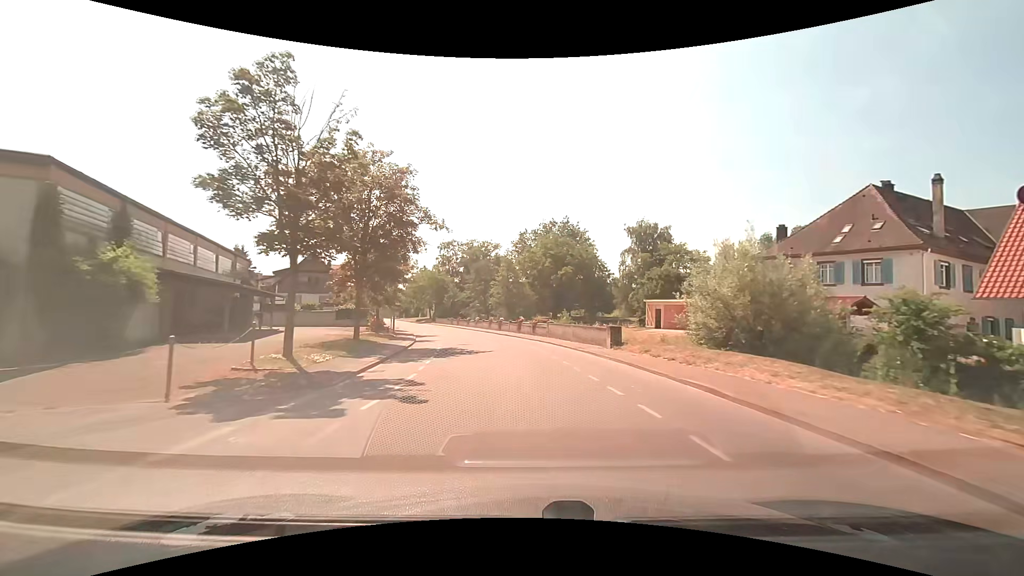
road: tertiary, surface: asphalt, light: Day
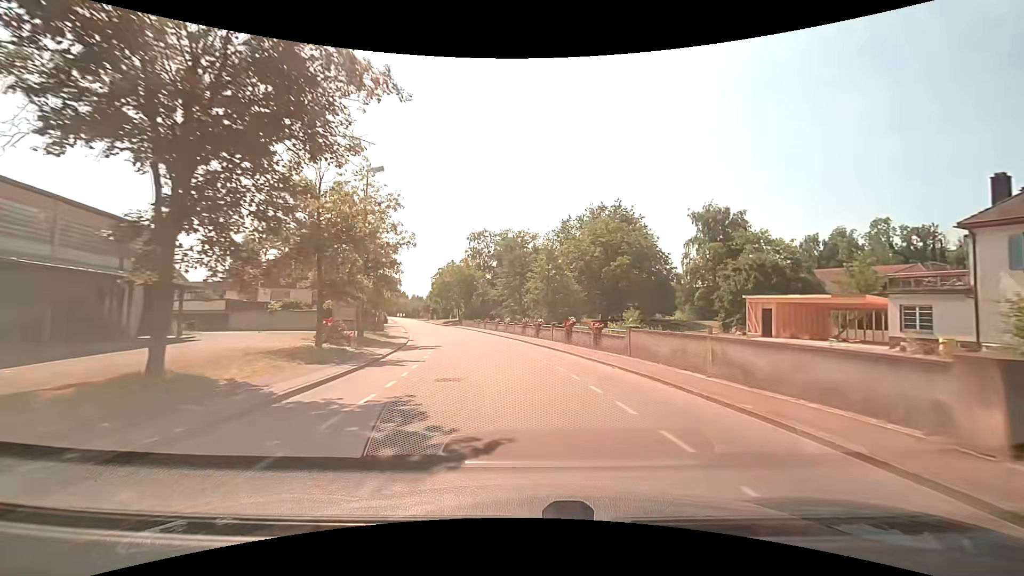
(-0.5, +15.7) m; -4°
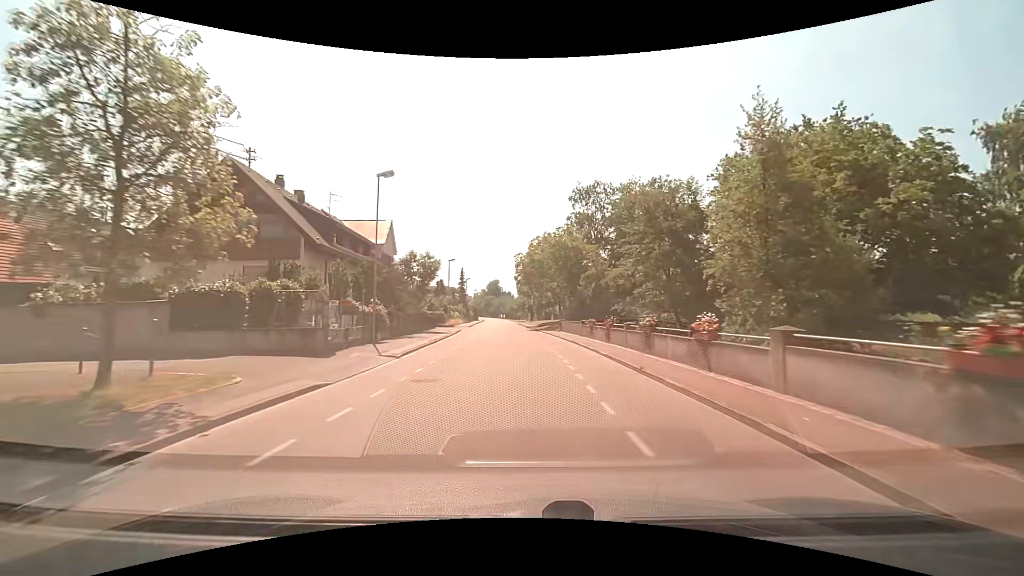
(-3.0, +32.1) m; -14°
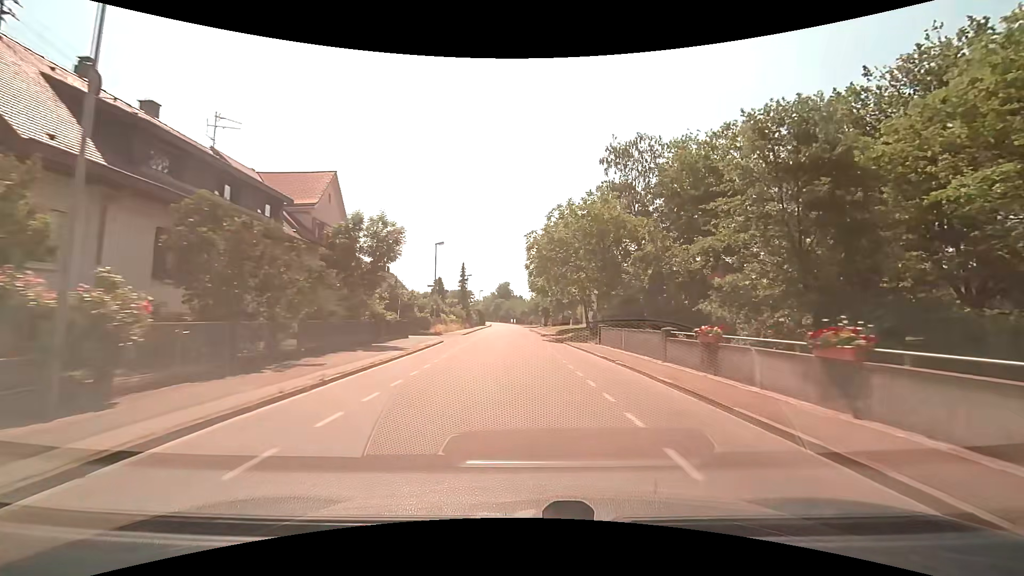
(-0.2, +16.7) m; -1°
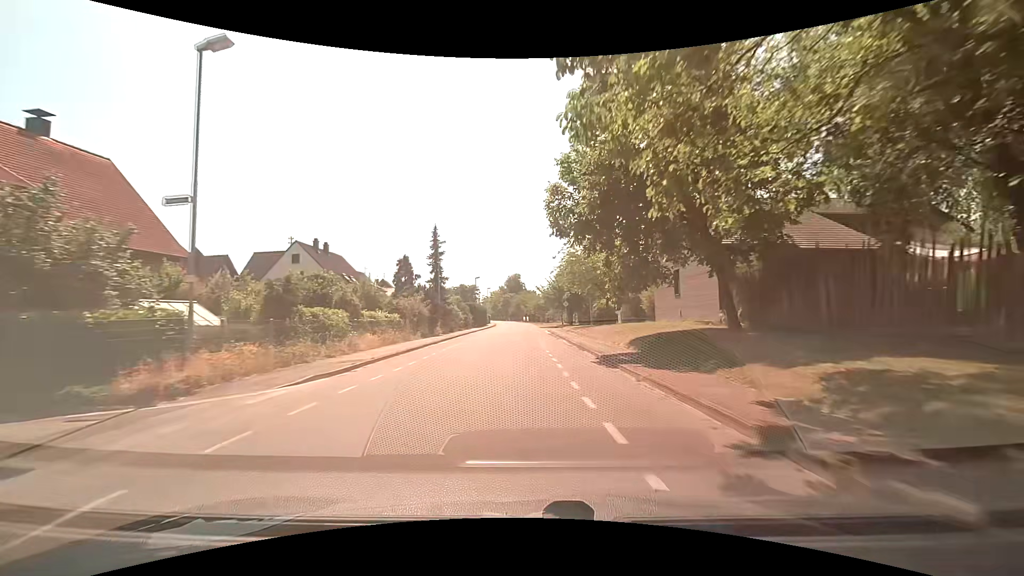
(-0.4, +33.5) m; -2°
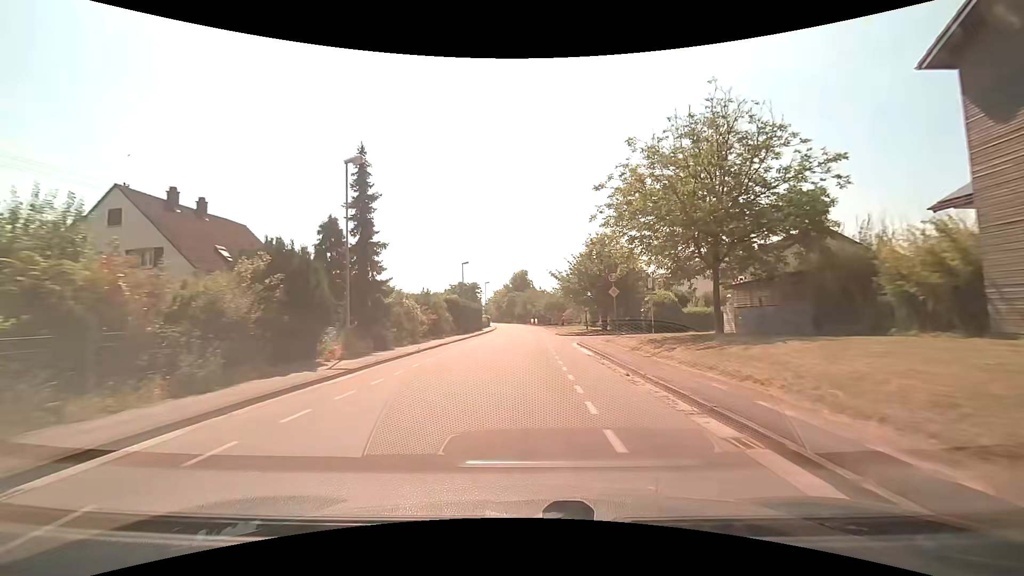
(-0.3, +24.5) m; -1°
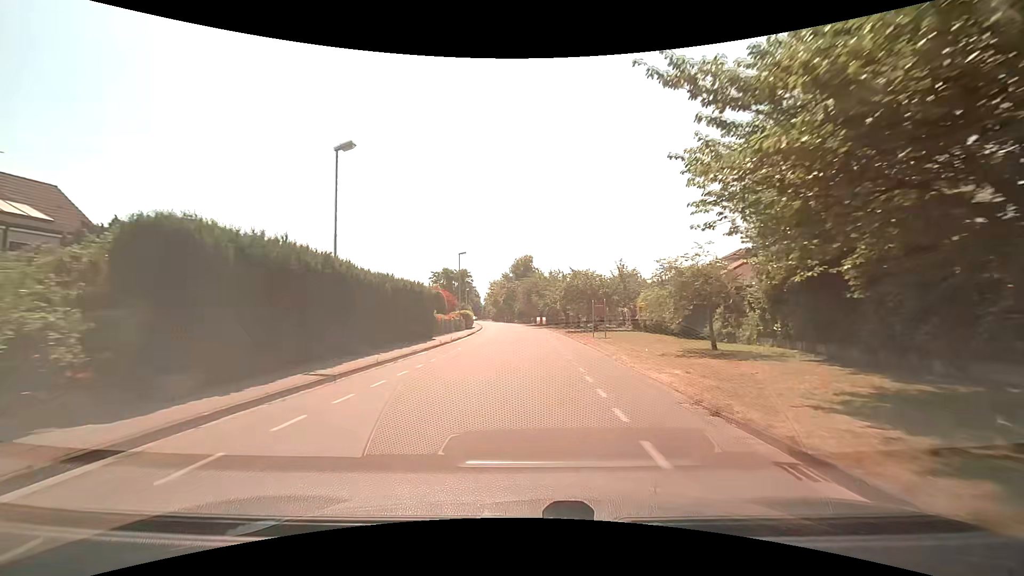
(+0.1, +38.9) m; 0°
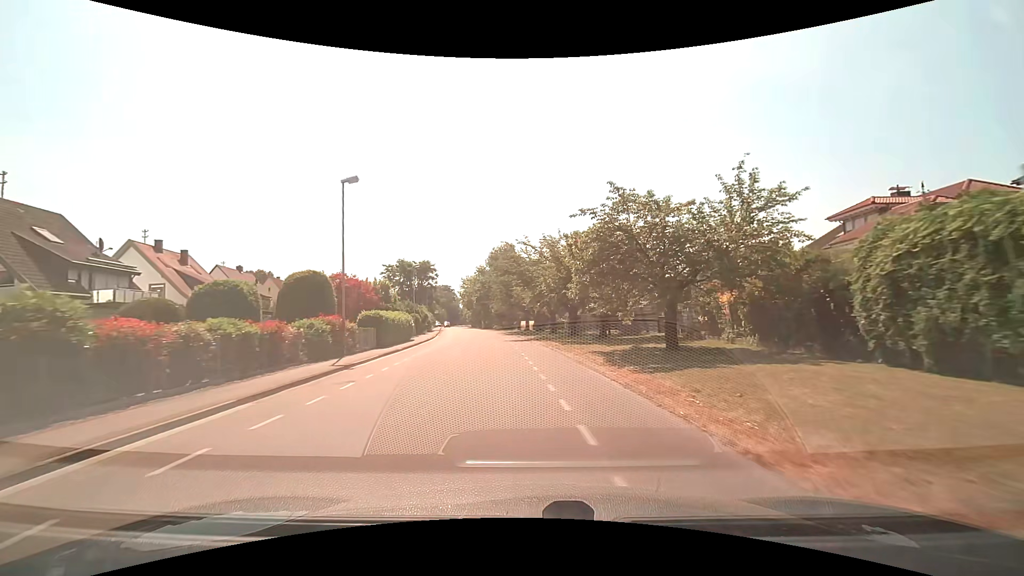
(+0.4, +29.7) m; +2°
